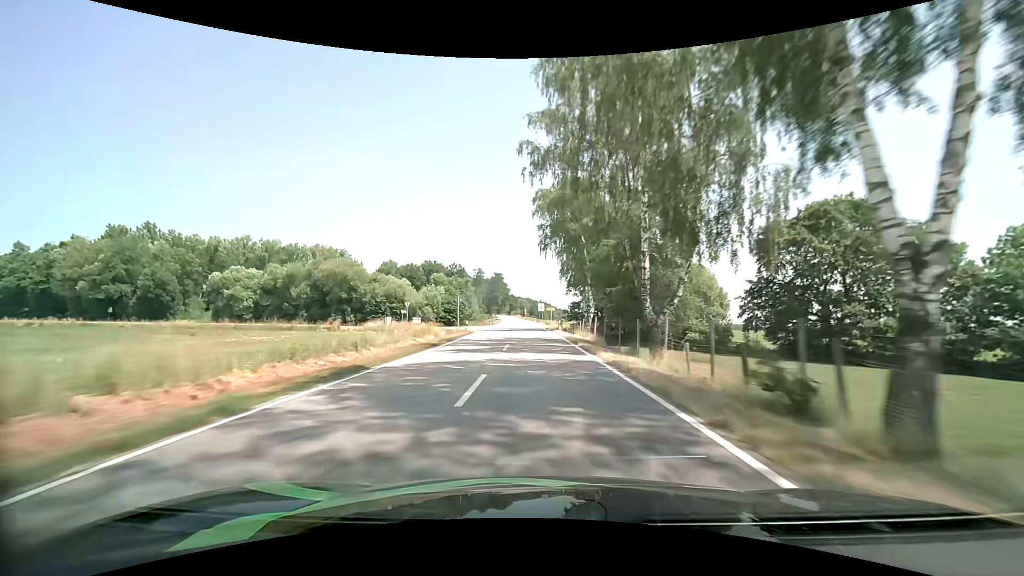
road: tertiary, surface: asphalt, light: Day
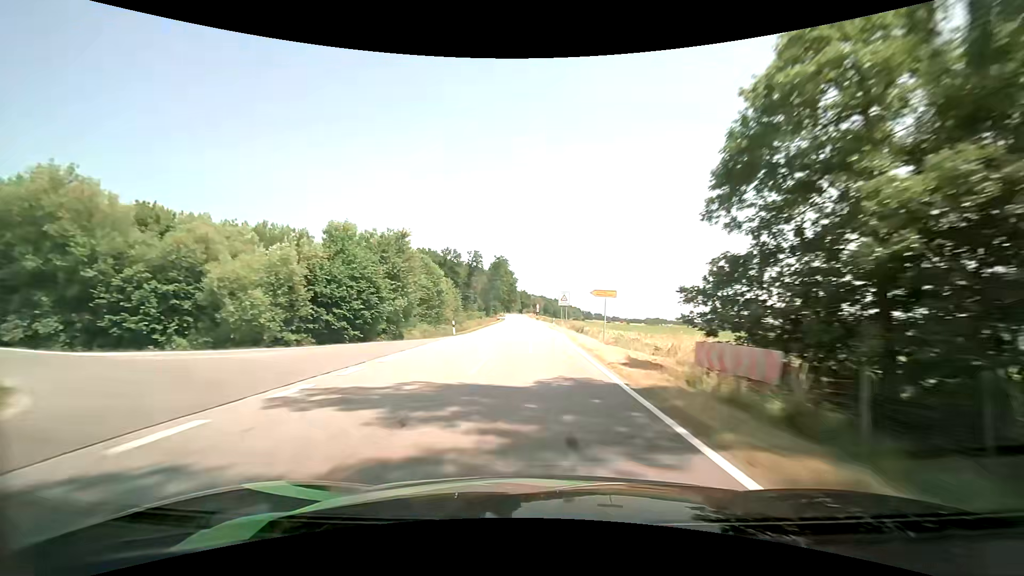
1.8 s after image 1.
(-0.6, +46.1) m; -2°
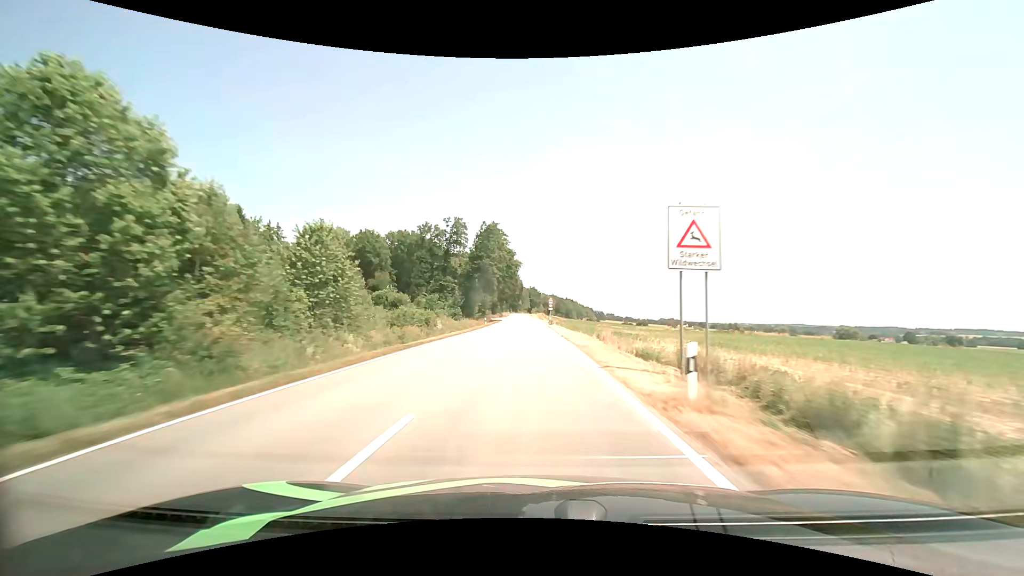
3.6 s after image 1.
(-0.3, +46.0) m; -1°
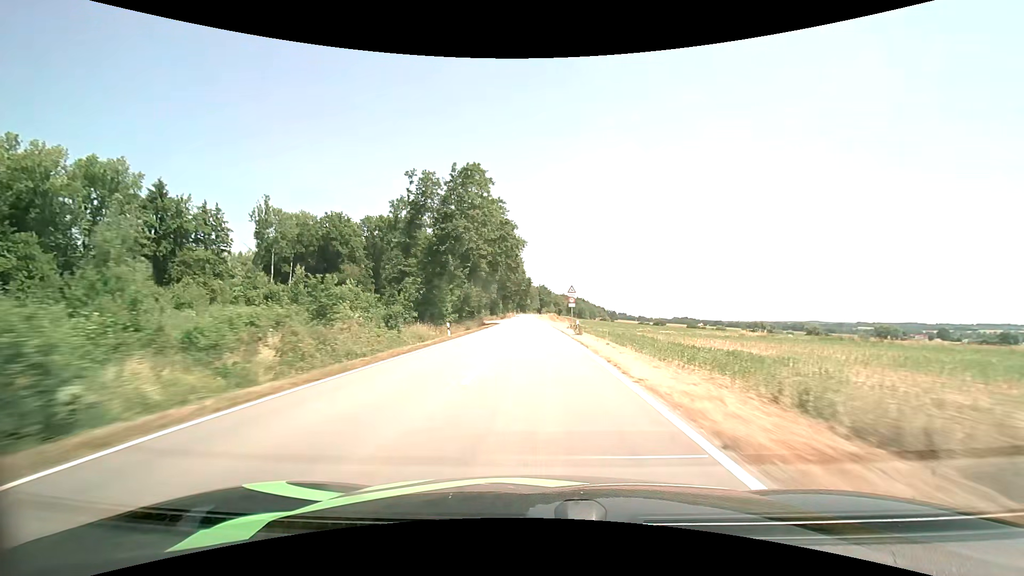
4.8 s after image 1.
(-0.4, +30.3) m; -1°
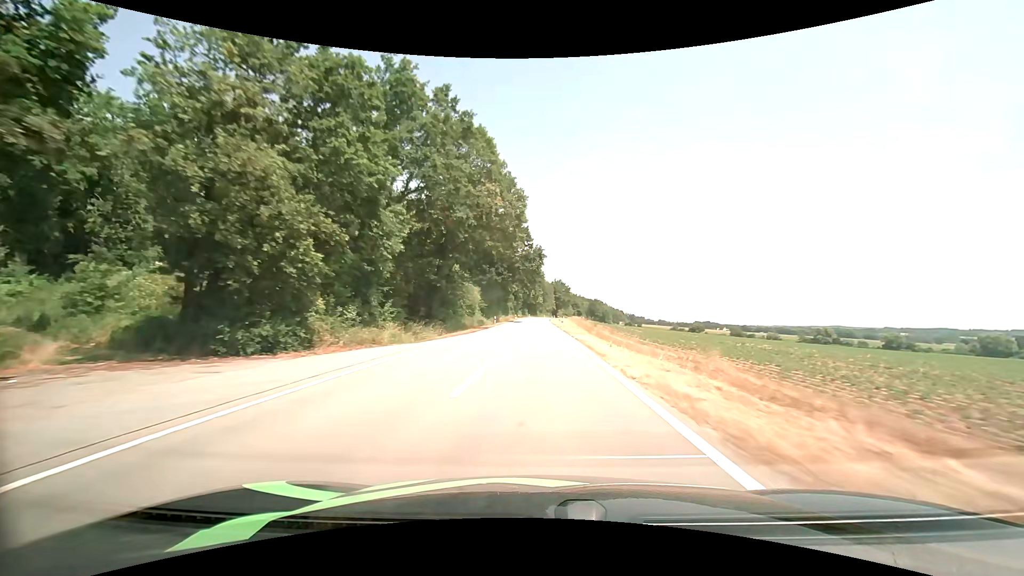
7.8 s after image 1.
(-0.7, +75.8) m; -2°
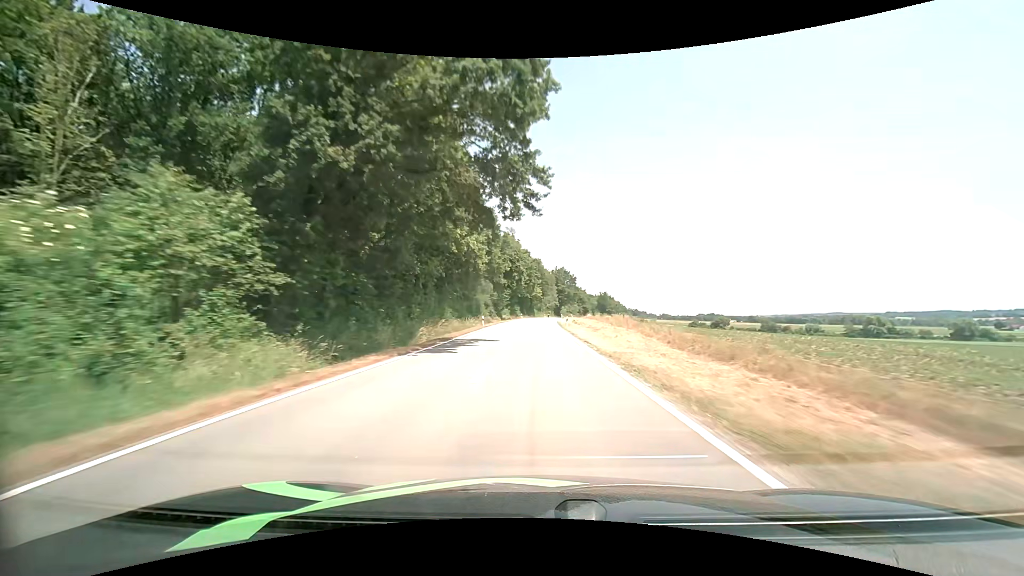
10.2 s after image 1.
(+0.3, +60.6) m; 0°
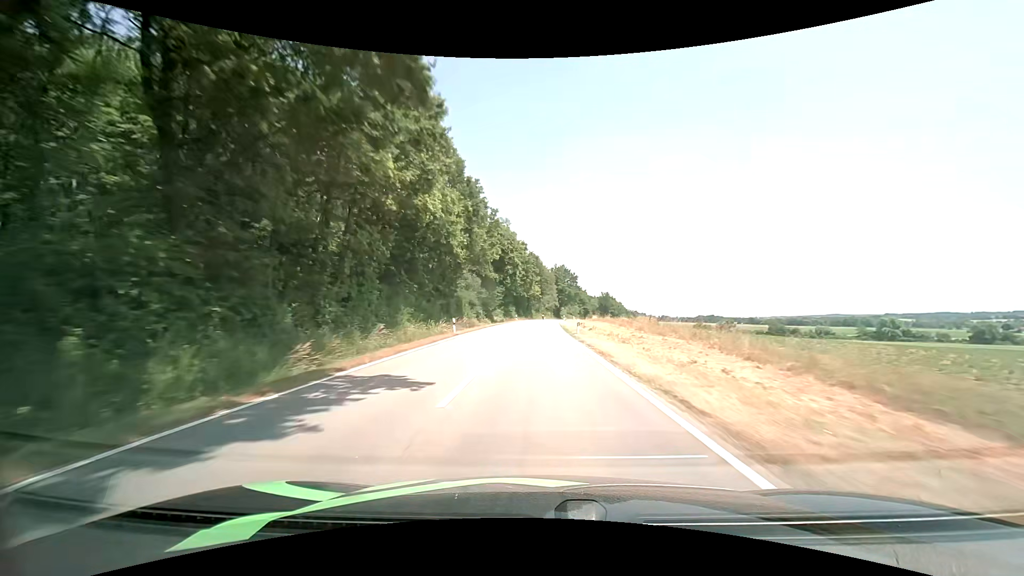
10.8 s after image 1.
(0.0, +15.0) m; 0°
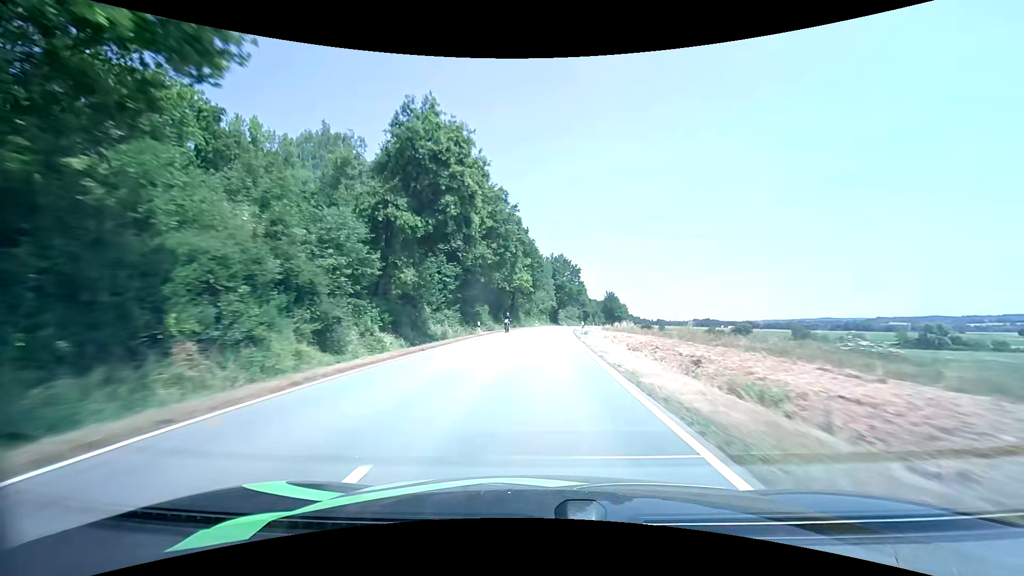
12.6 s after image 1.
(+0.2, +44.1) m; +1°
(0, +10) (0, +20) (0, +30) (+1, +40) (+1, +50) (+2, +60) (+3, +70) (+4, +80) (+5, +90) (+6, +100) m
